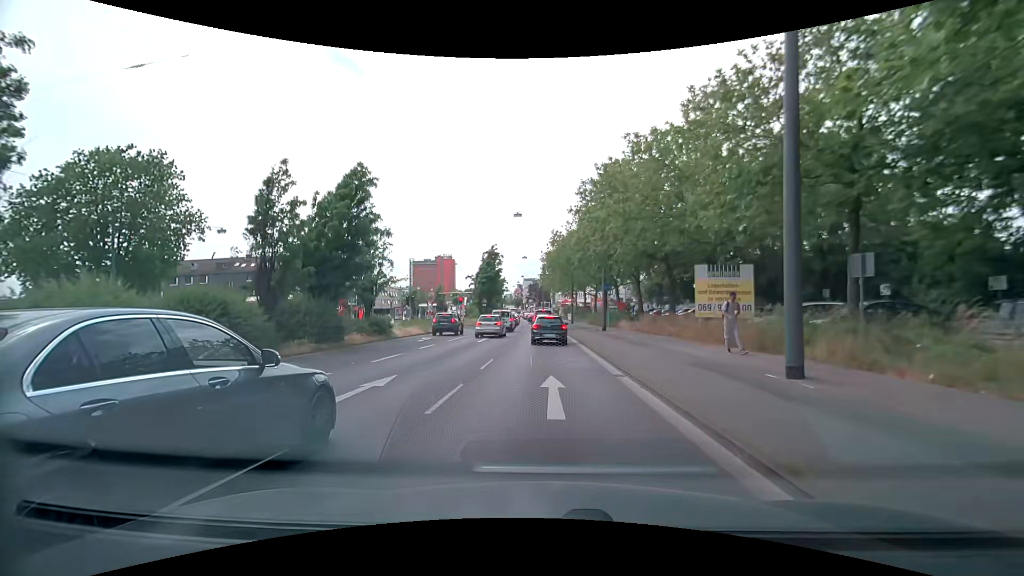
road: primary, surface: asphalt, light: Day
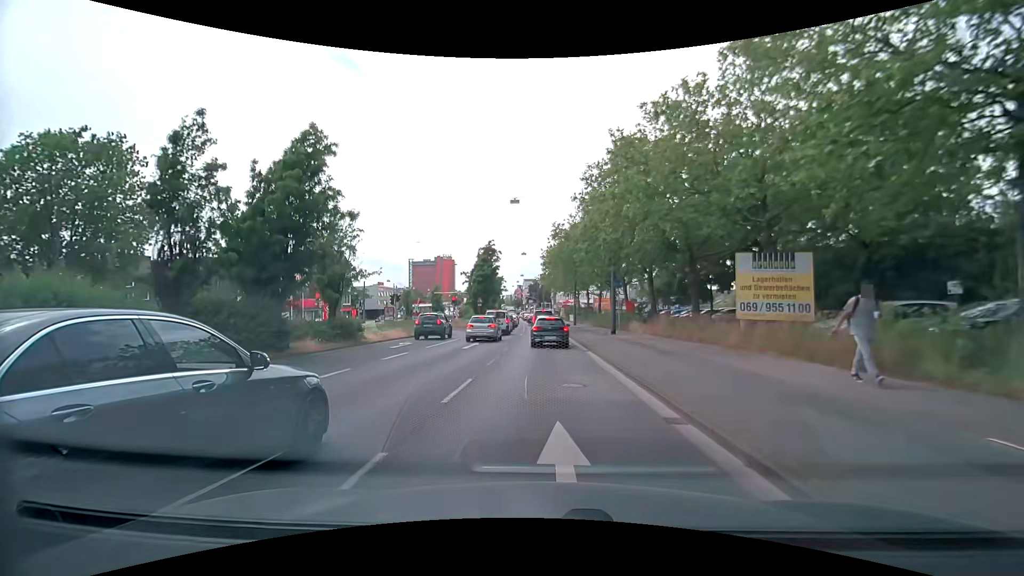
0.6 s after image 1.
(0.0, +4.9) m; 0°
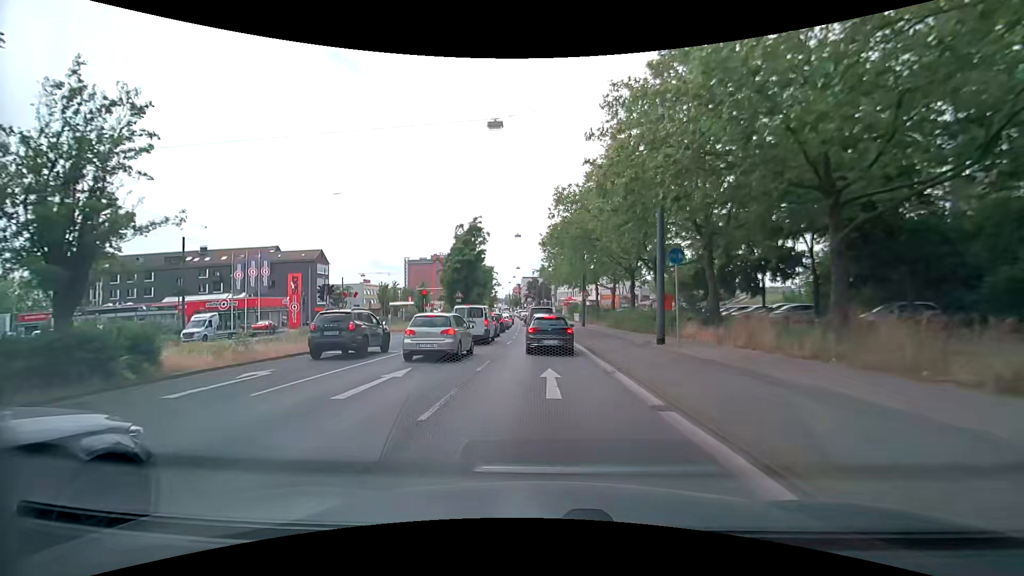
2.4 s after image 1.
(+0.1, +13.4) m; 0°
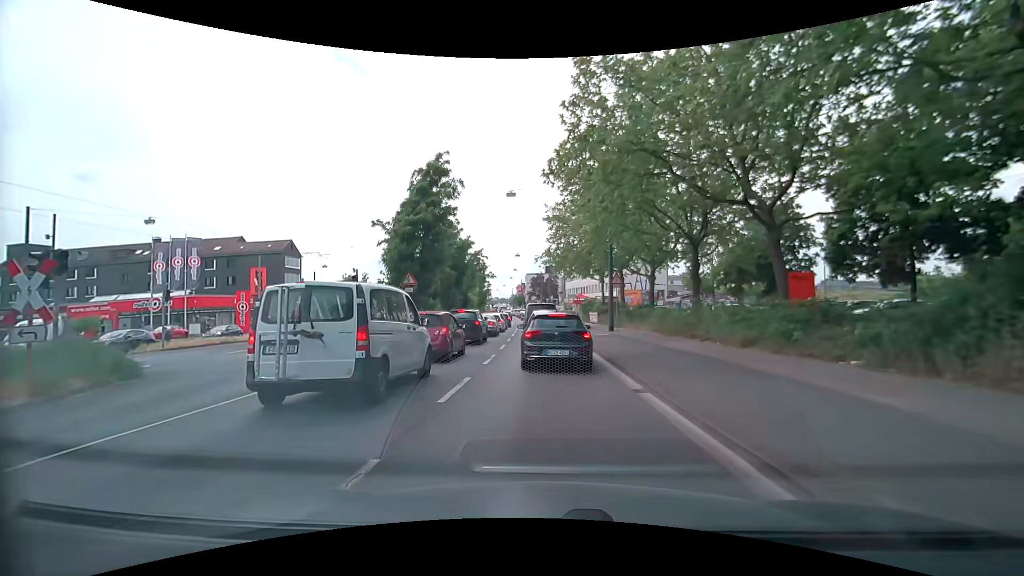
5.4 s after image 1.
(0.0, +16.4) m; 0°
(0, +10) (0, +20) (0, +30) (-1, +40) (-1, +50) (-2, +60) (-2, +70) (-3, +80) (-3, +90) (-4, +100) m
